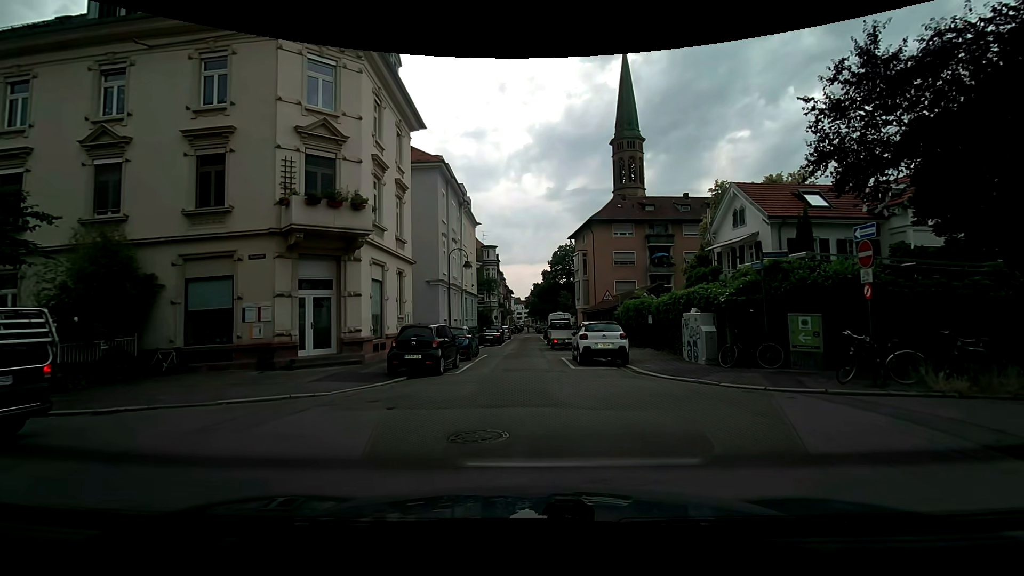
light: Day
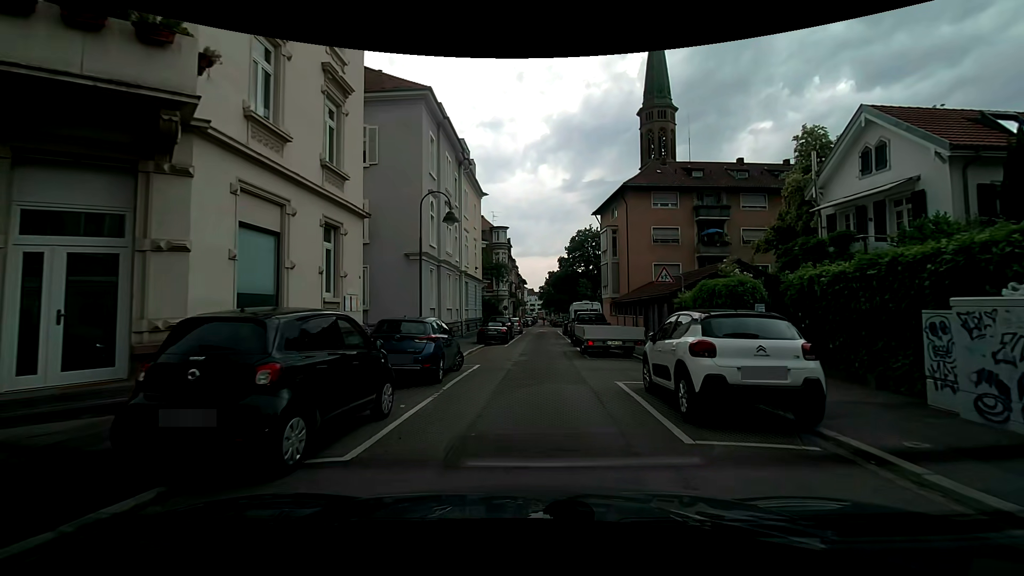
(-0.1, +10.6) m; -1°
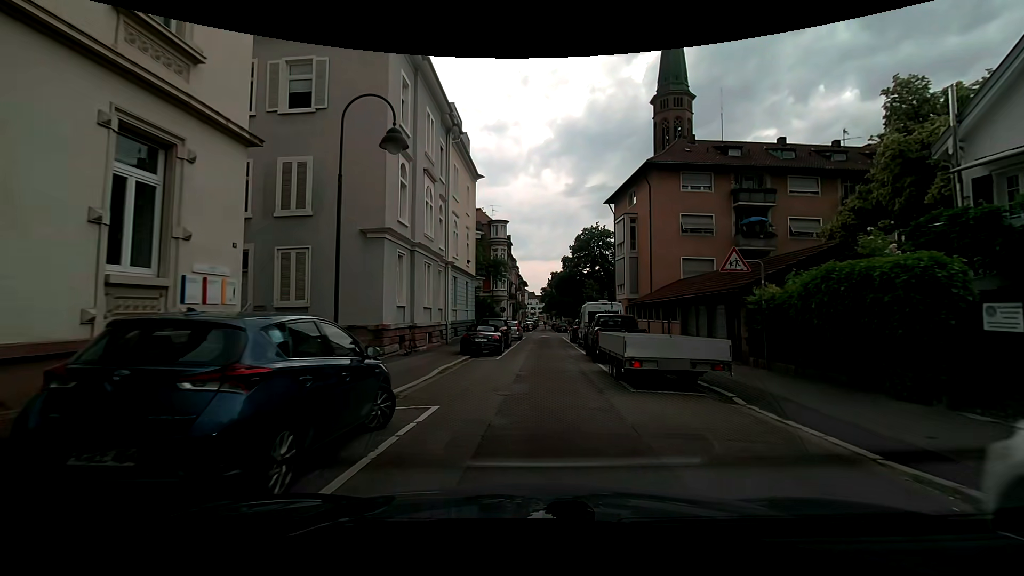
(-0.1, +7.3) m; -1°
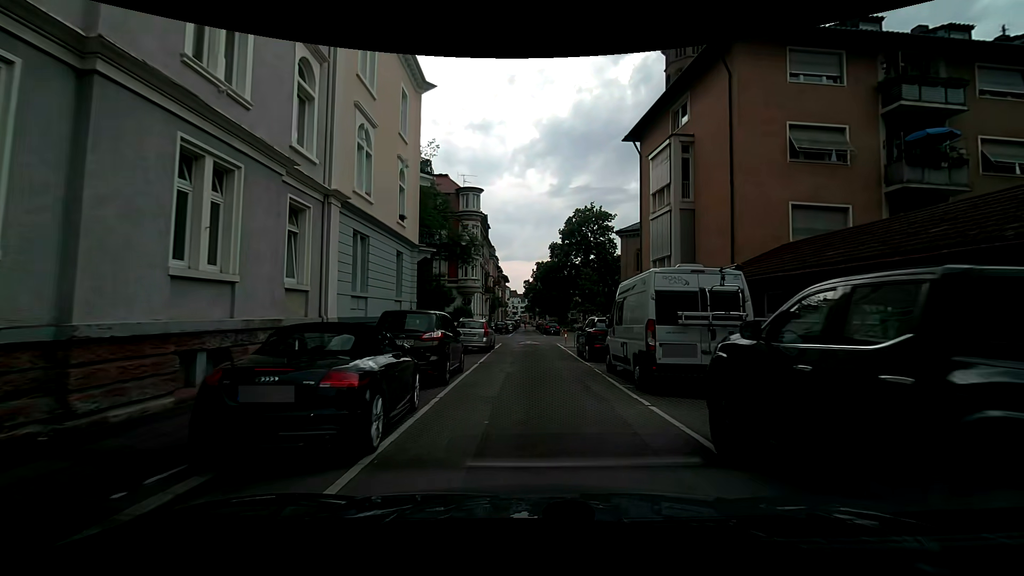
(+0.2, +16.3) m; +2°
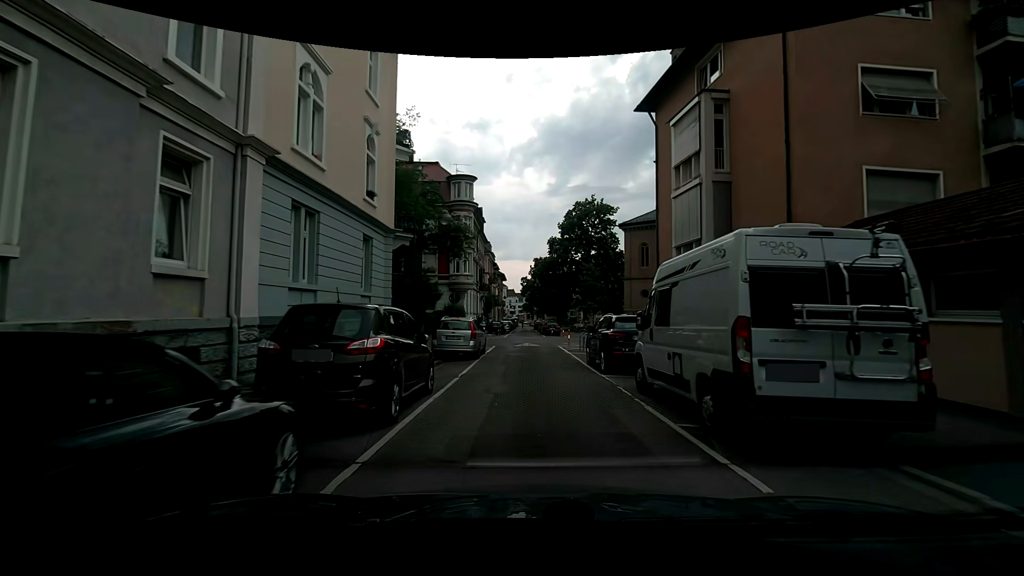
(0.0, +4.1) m; +1°
